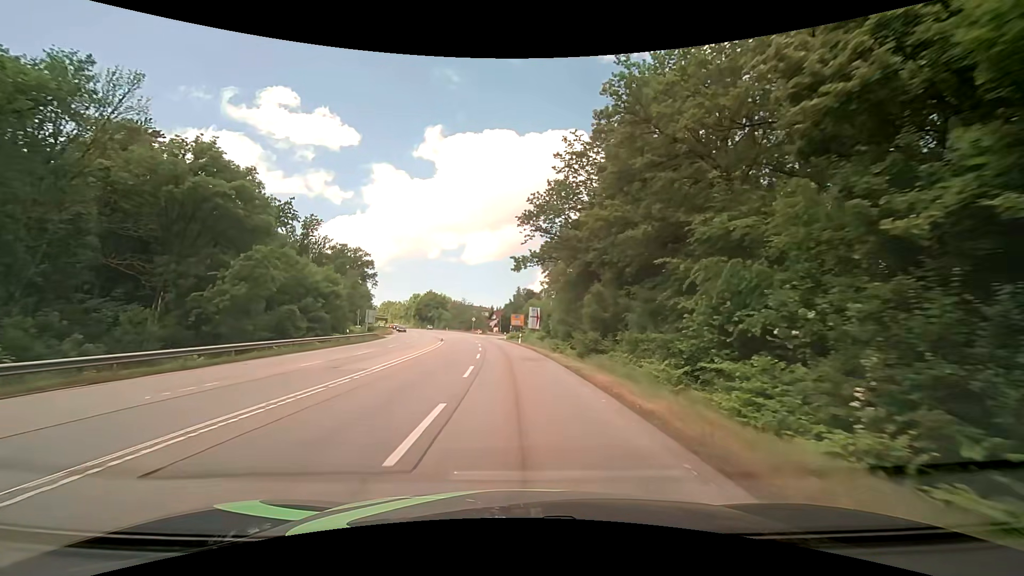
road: secondary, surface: asphalt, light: Day
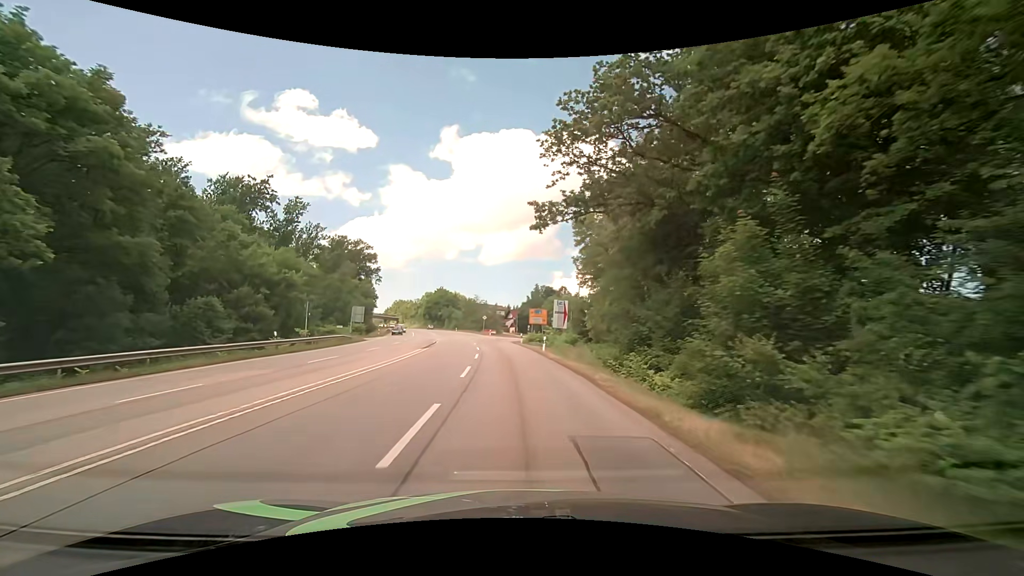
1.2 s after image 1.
(-0.3, +18.3) m; -2°
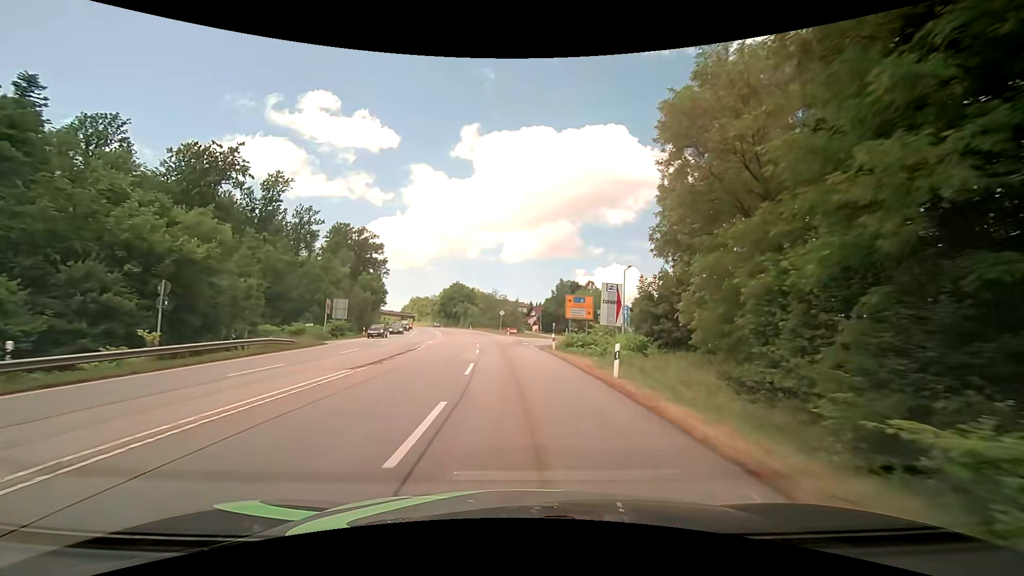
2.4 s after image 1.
(-0.4, +18.3) m; -3°
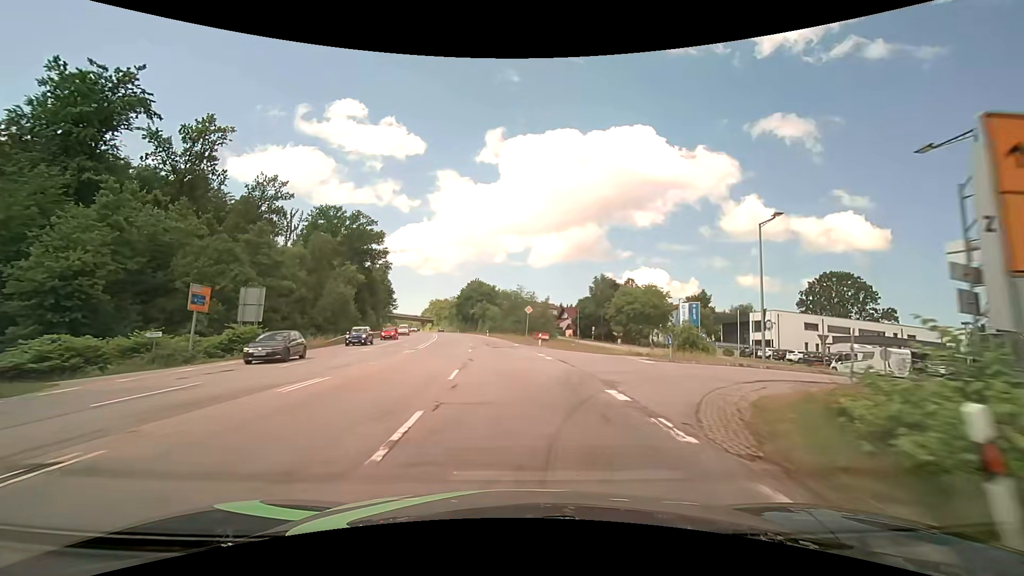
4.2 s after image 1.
(-0.7, +27.5) m; -3°
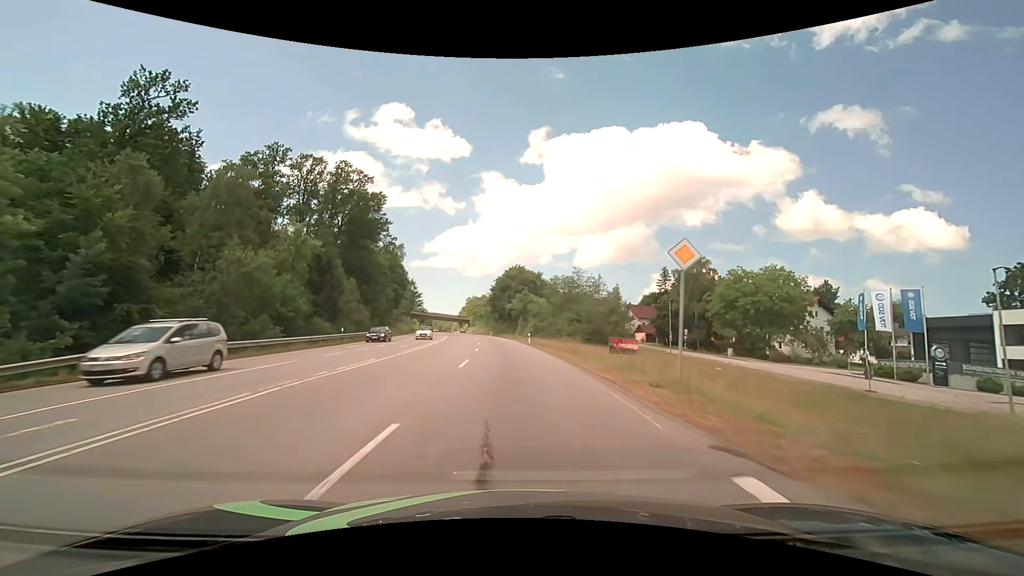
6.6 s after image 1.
(-1.7, +36.7) m; -5°
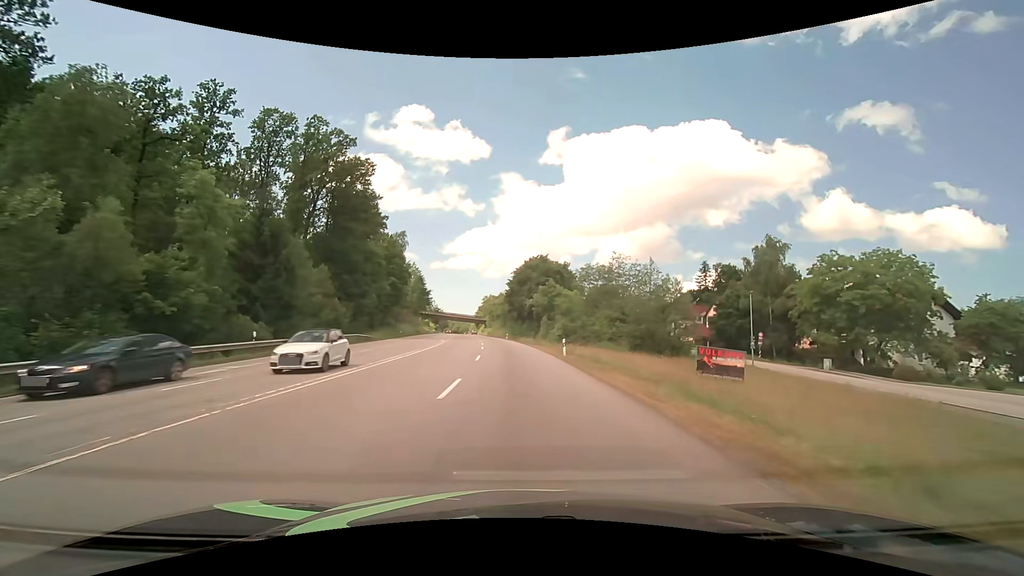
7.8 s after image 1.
(-0.4, +18.3) m; -2°
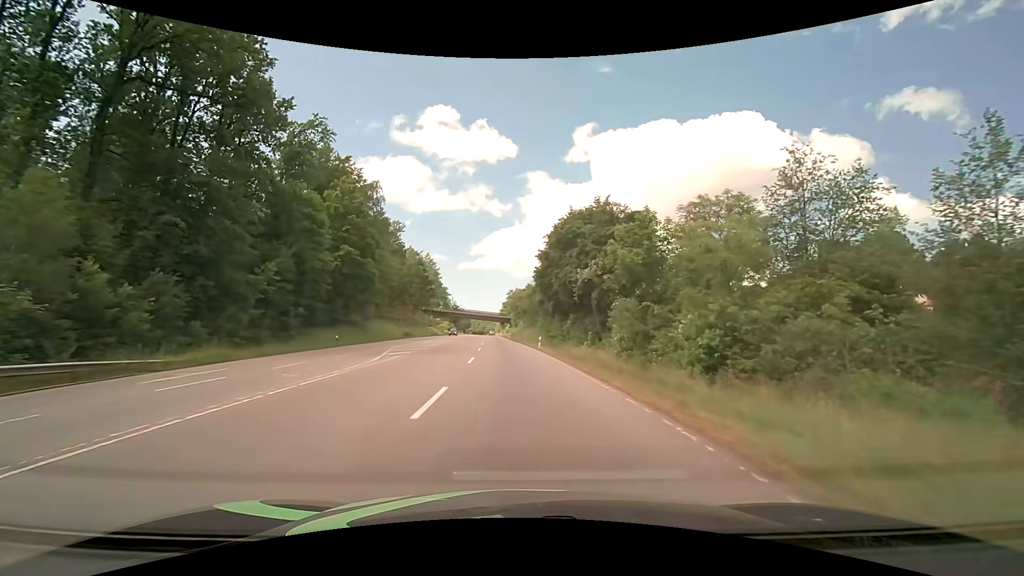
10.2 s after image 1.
(-1.0, +36.6) m; -3°
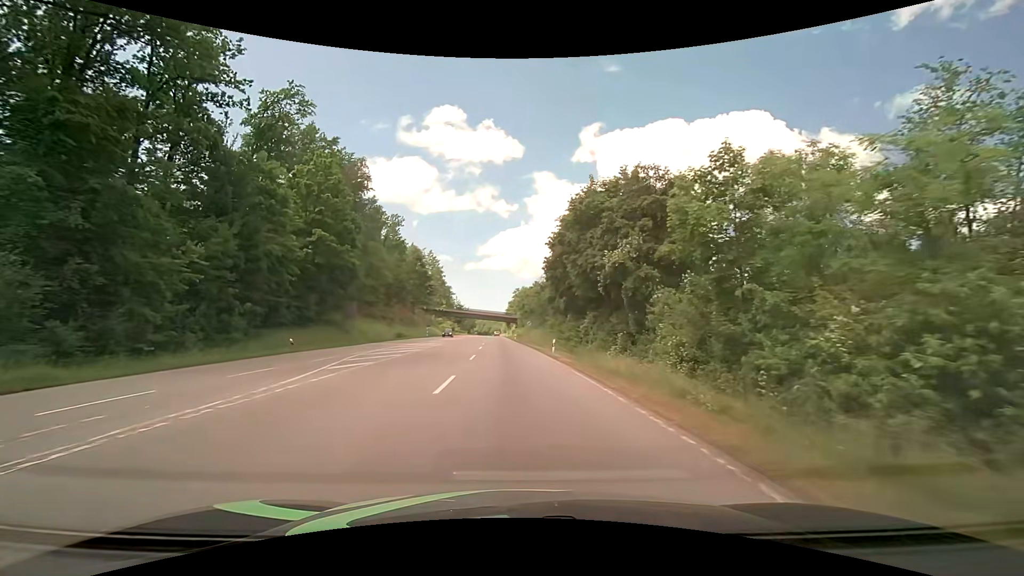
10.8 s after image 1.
(0.0, +9.2) m; -1°
(0, +10) (0, +20) (0, +30) (-1, +40) (-1, +50) (-2, +60) (-2, +70) (-2, +80) (-3, +90) (-3, +100) m
